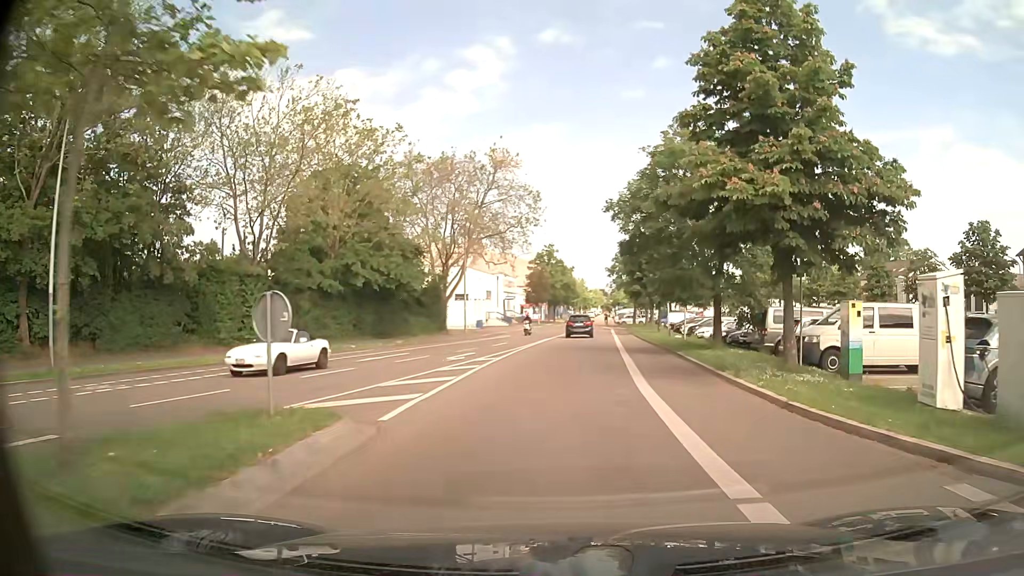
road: residential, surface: asphalt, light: Day
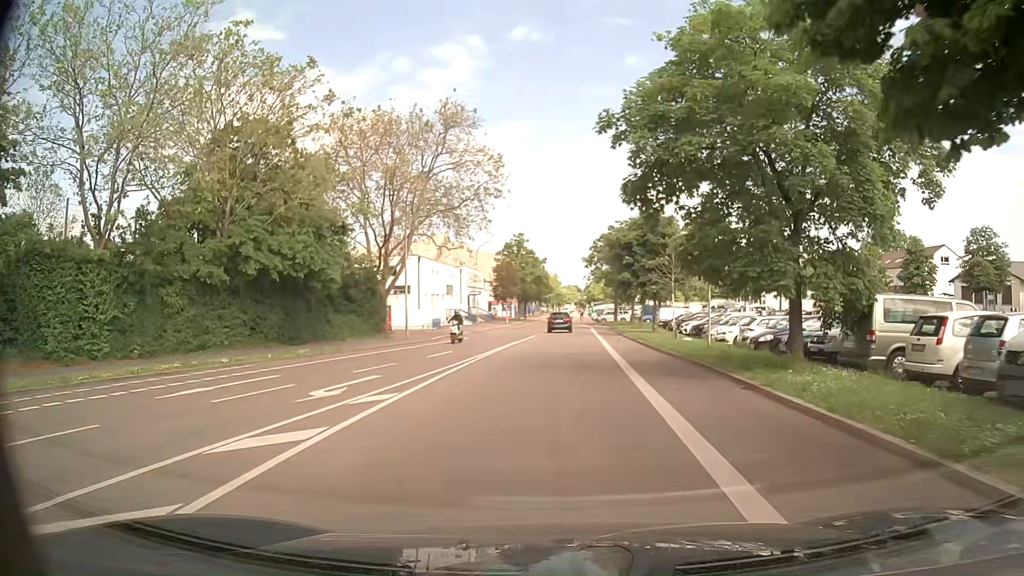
(+0.3, +10.8) m; +2°
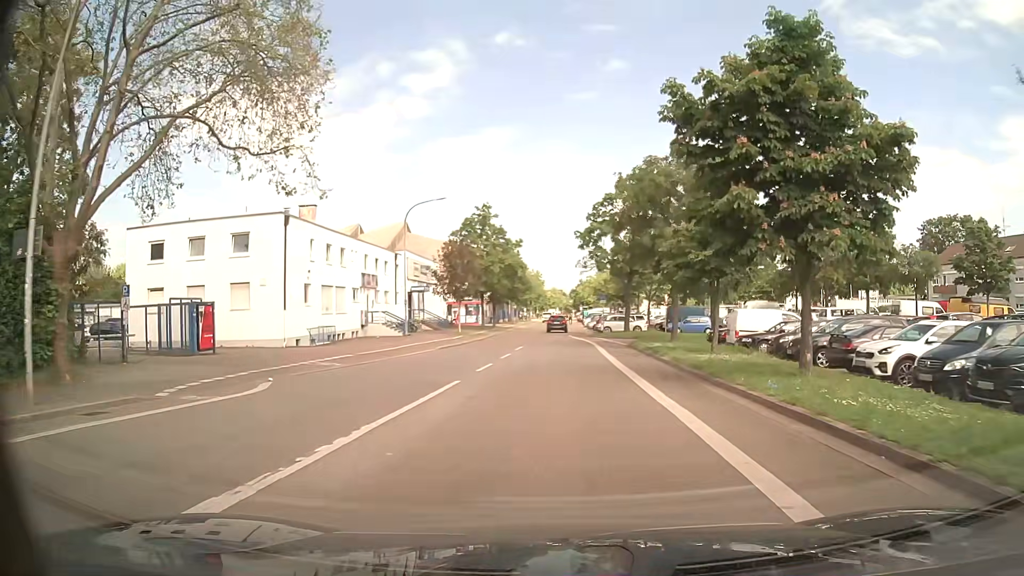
(+0.7, +28.0) m; +2°
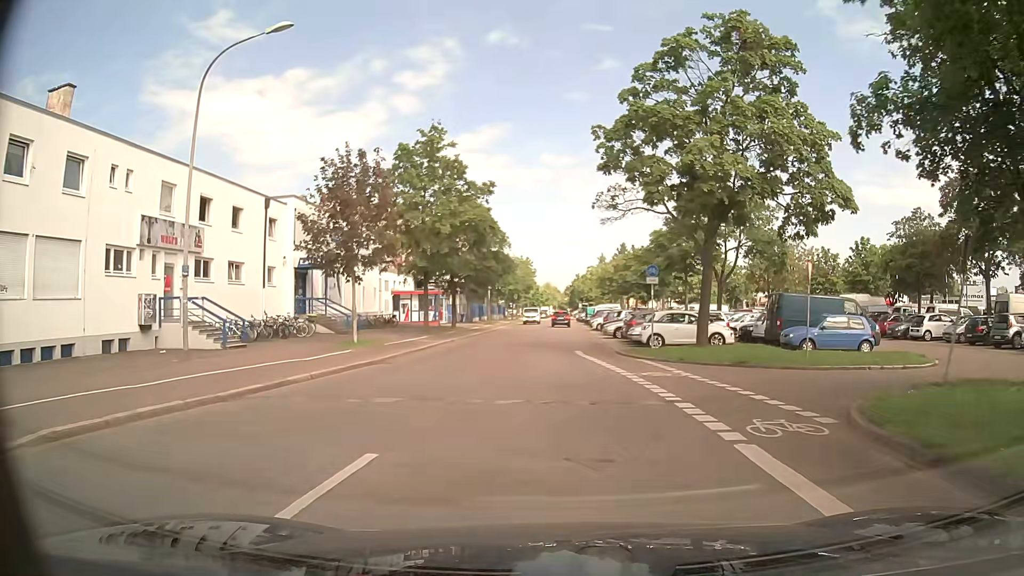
(-0.1, +27.0) m; 0°
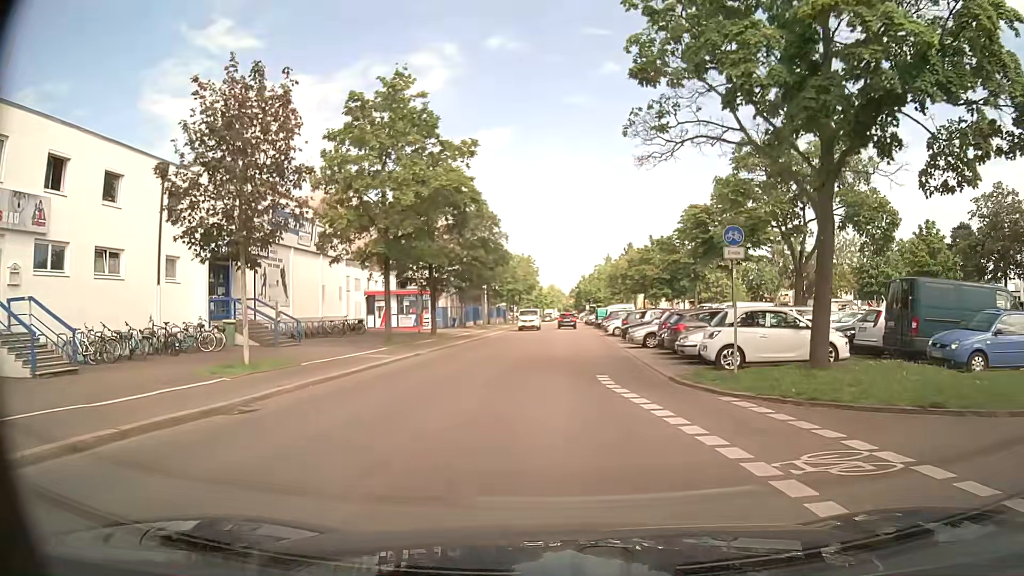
(0.0, +10.2) m; 0°
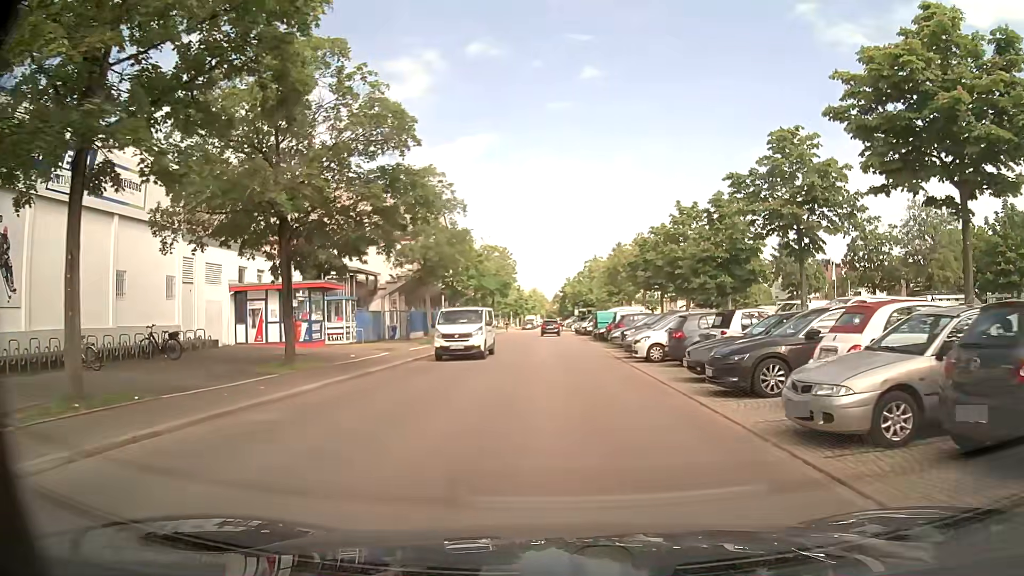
(0.0, +20.1) m; +1°
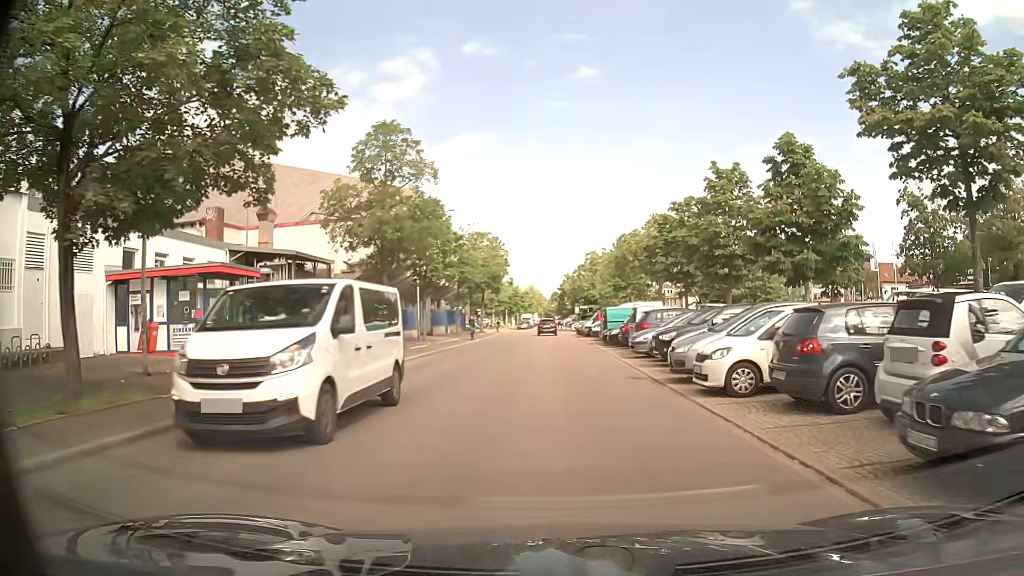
(0.0, +9.9) m; -1°
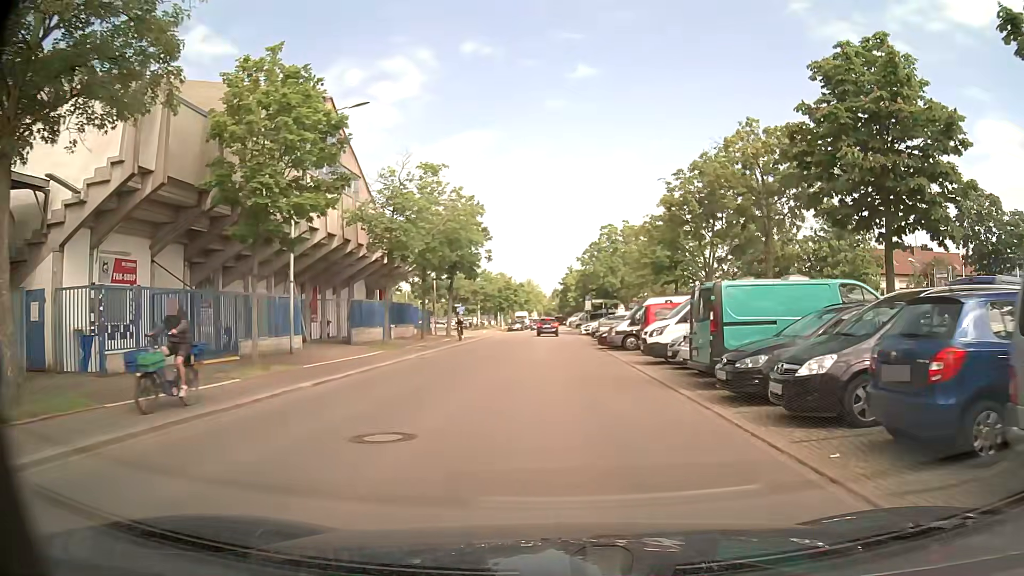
(+0.1, +24.4) m; 0°
(0, +10) (0, +20) (0, +30) (0, +40) (0, +50) (+1, +60) (+1, +70) (+1, +80) (+1, +90) (+1, +100) m
